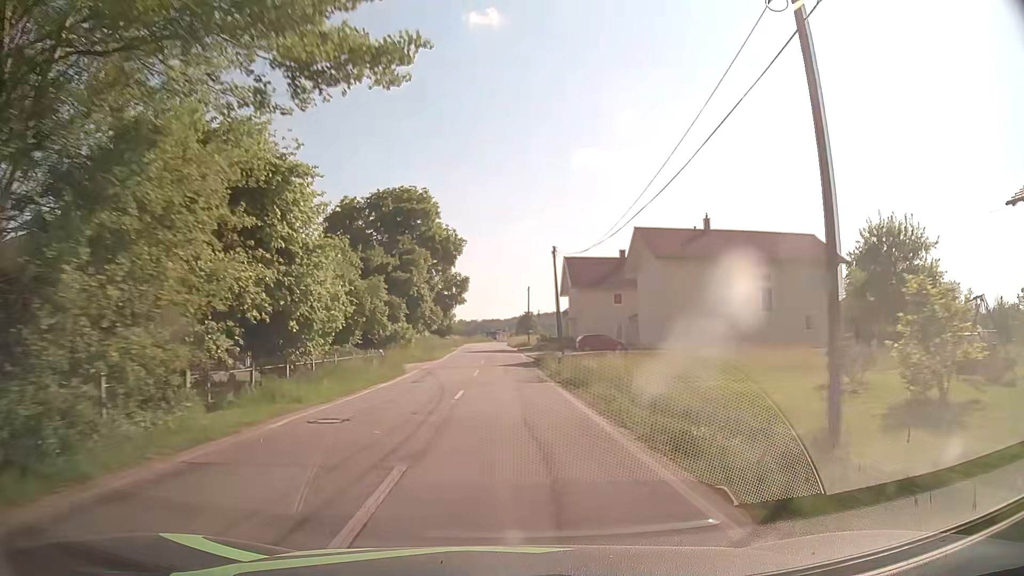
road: tertiary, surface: asphalt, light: Day
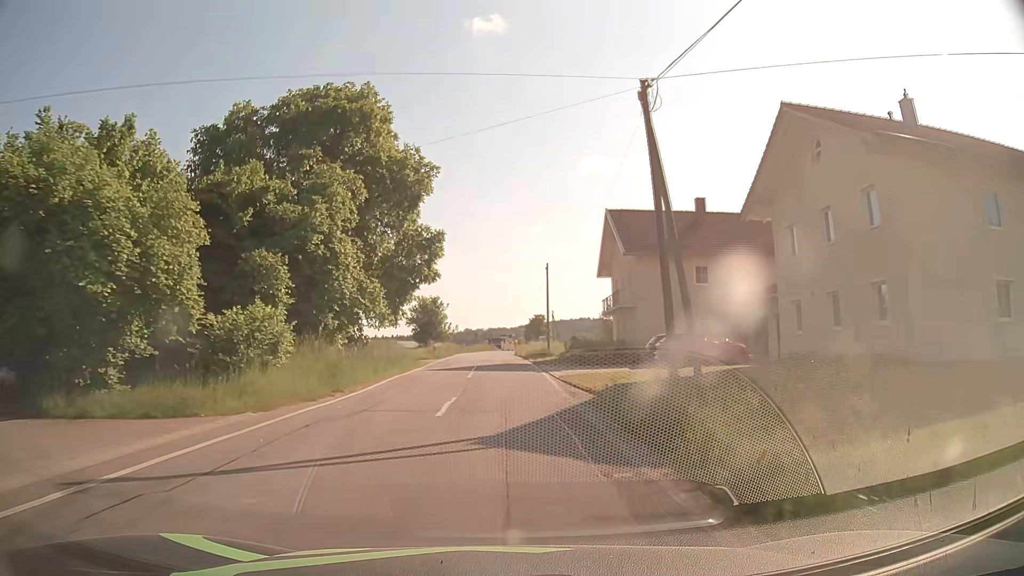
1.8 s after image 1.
(0.0, +27.2) m; 0°
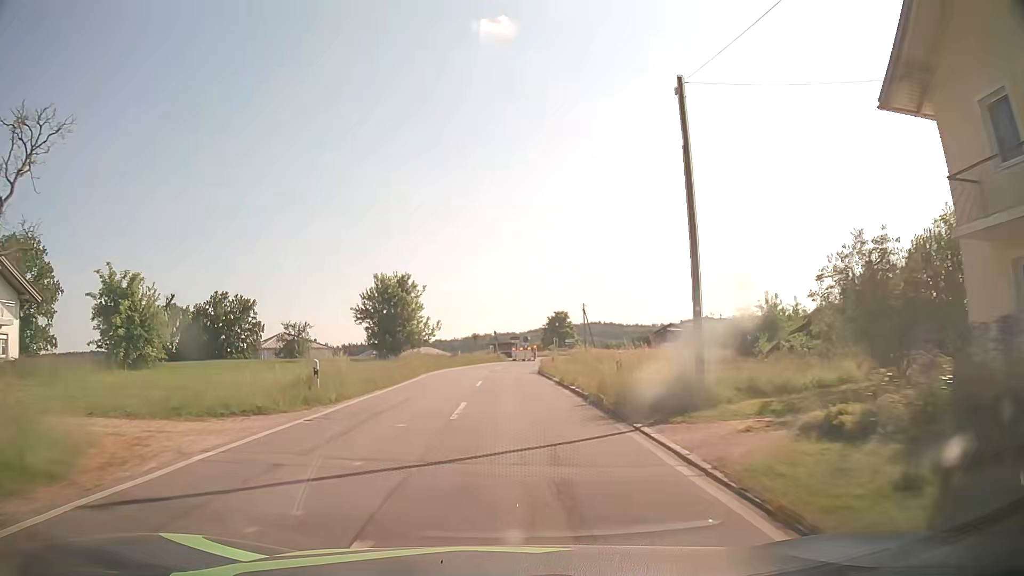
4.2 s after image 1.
(-0.5, +35.9) m; -1°
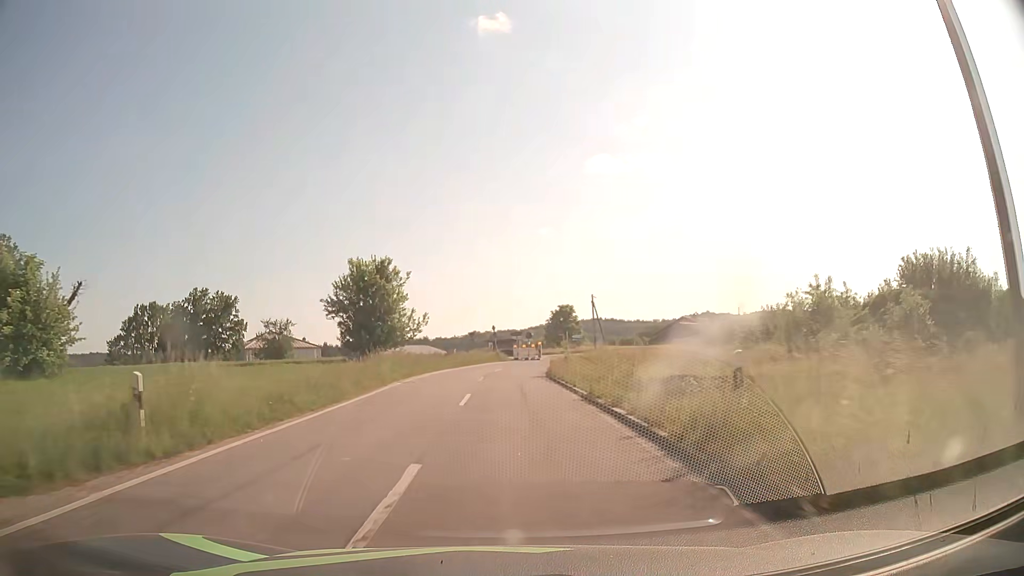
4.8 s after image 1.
(-0.1, +9.0) m; 0°
